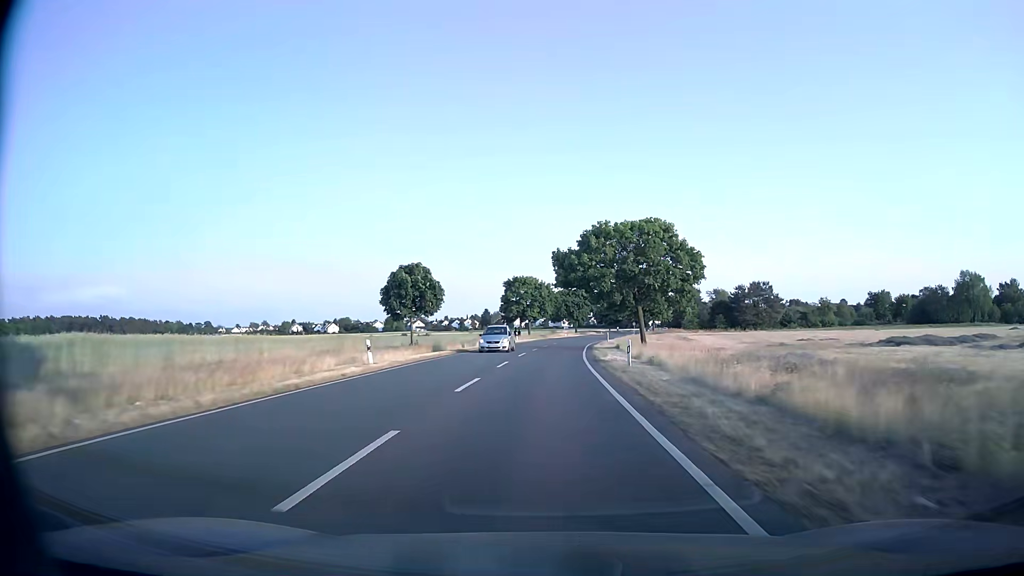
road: secondary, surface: asphalt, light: Day
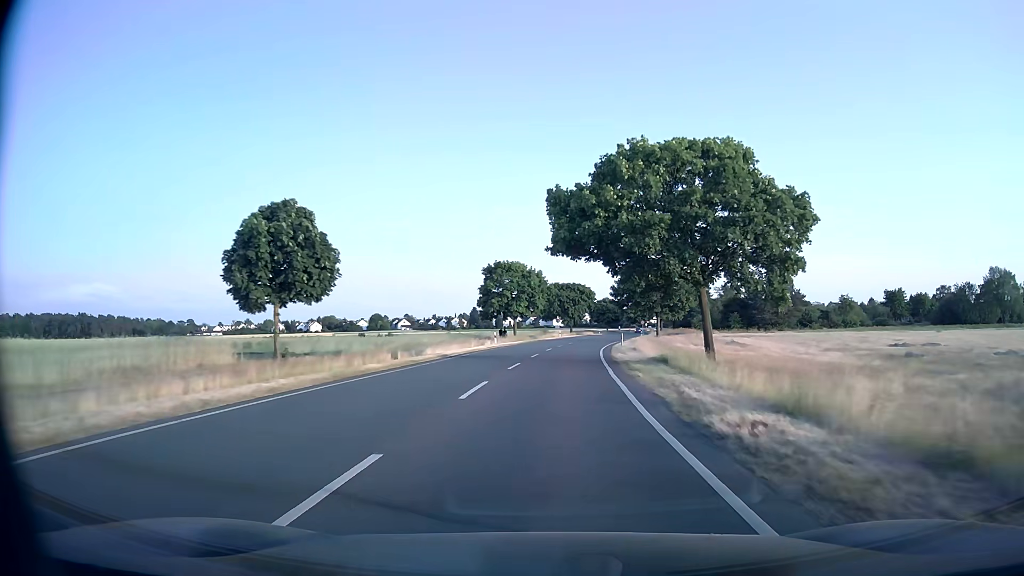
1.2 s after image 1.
(+0.2, +21.1) m; +1°
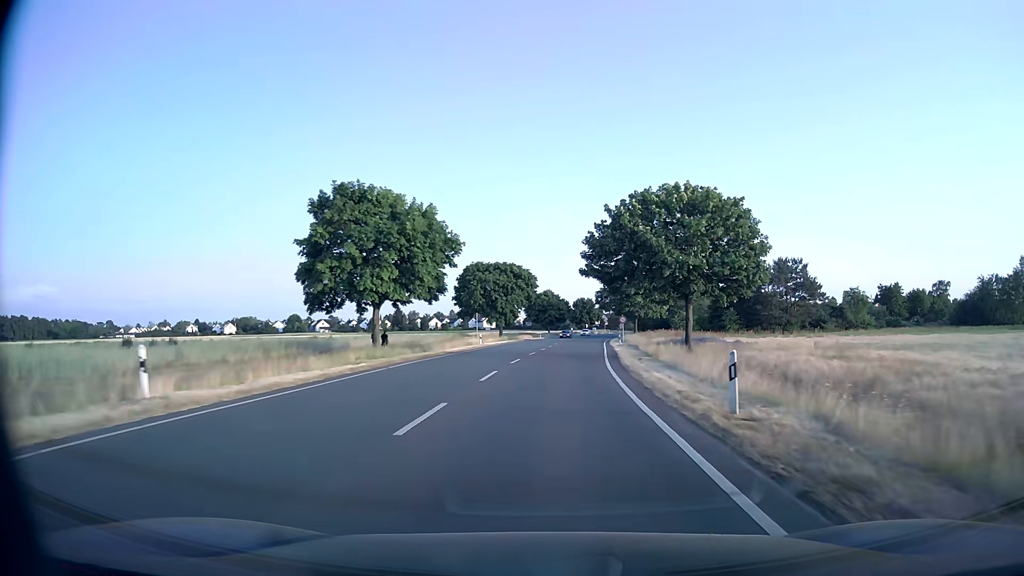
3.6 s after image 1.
(+1.9, +42.7) m; +6°
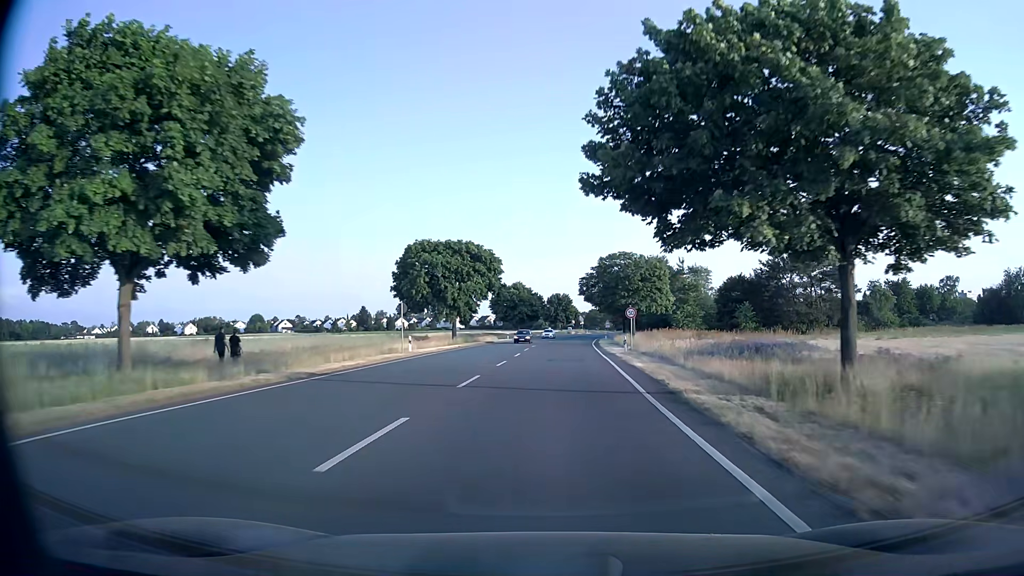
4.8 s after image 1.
(+0.5, +21.6) m; +2°
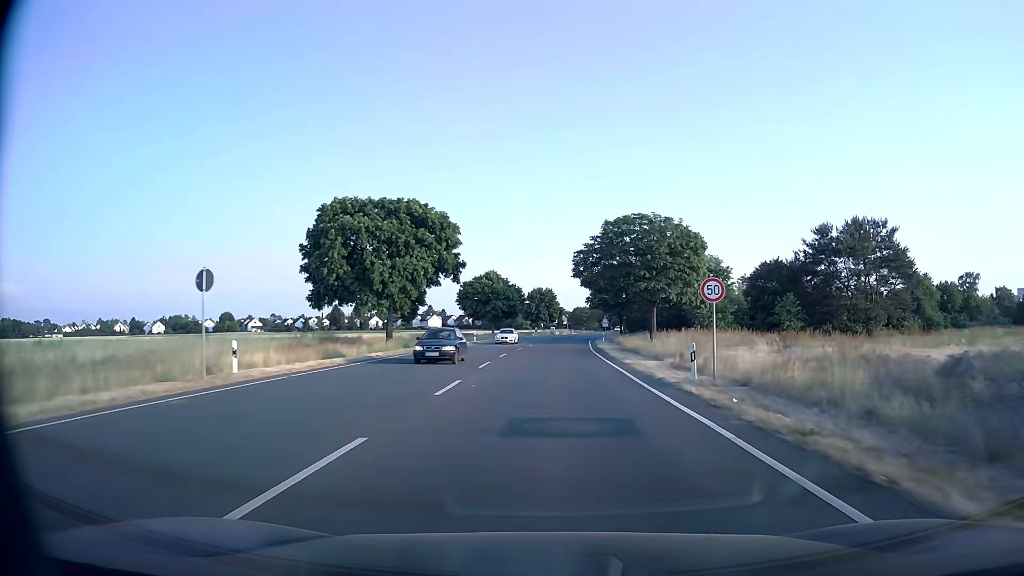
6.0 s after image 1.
(+0.2, +21.4) m; +1°
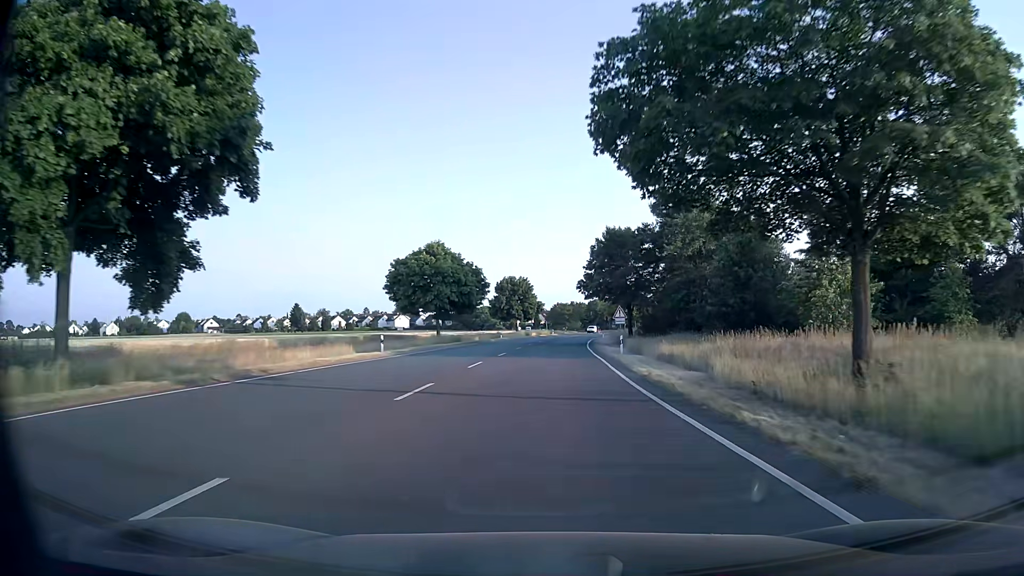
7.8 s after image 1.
(+0.7, +31.7) m; +2°
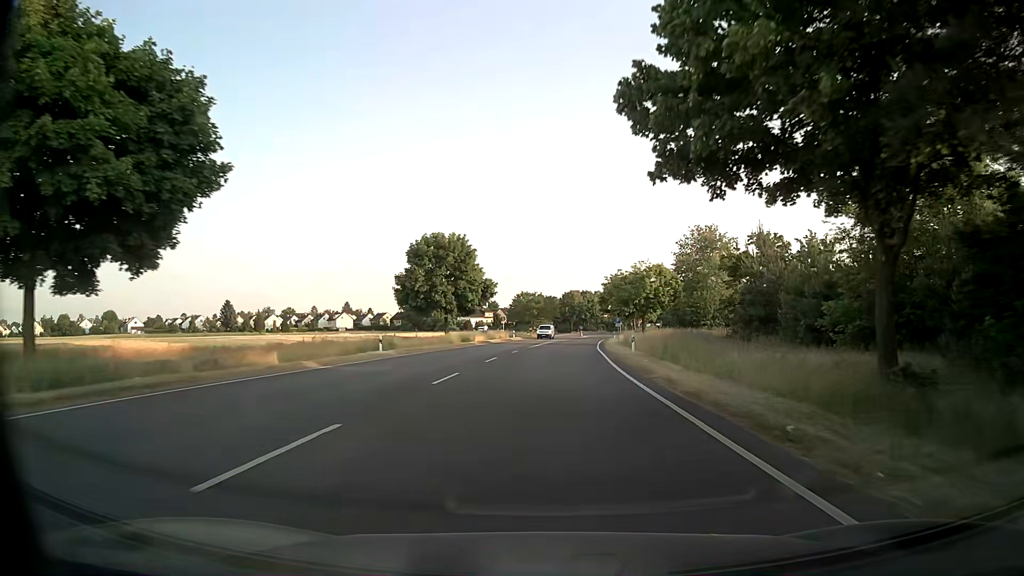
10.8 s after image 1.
(+1.3, +51.7) m; +3°
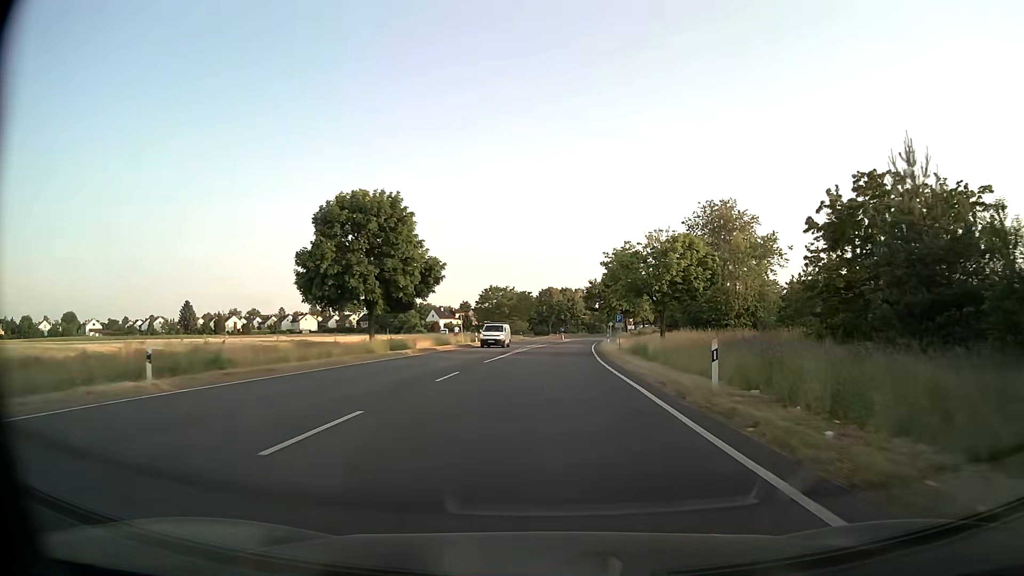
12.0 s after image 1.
(+0.4, +20.2) m; +2°
(0, +10) (0, +20) (0, +30) (+1, +40) (+1, +50) (+2, +60) (+3, +70) (+4, +80) (+5, +90) (+6, +100) m
